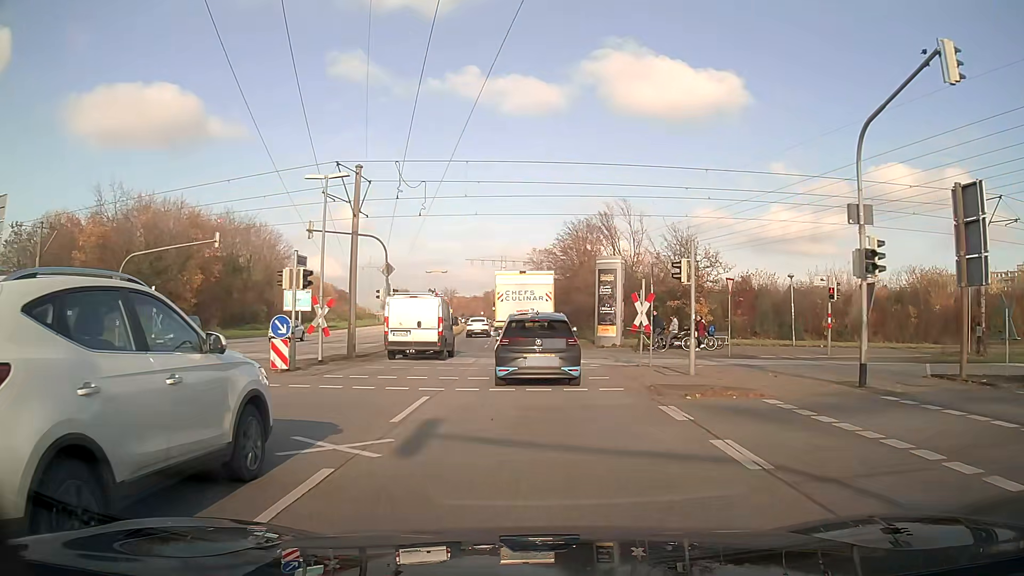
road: primary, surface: asphalt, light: Day
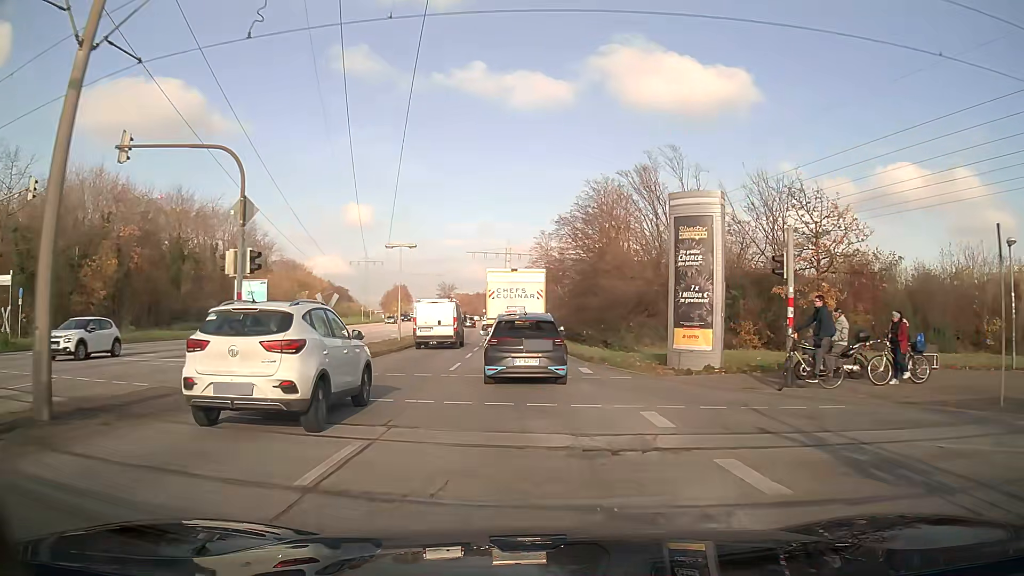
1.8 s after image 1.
(-0.1, +17.9) m; -1°
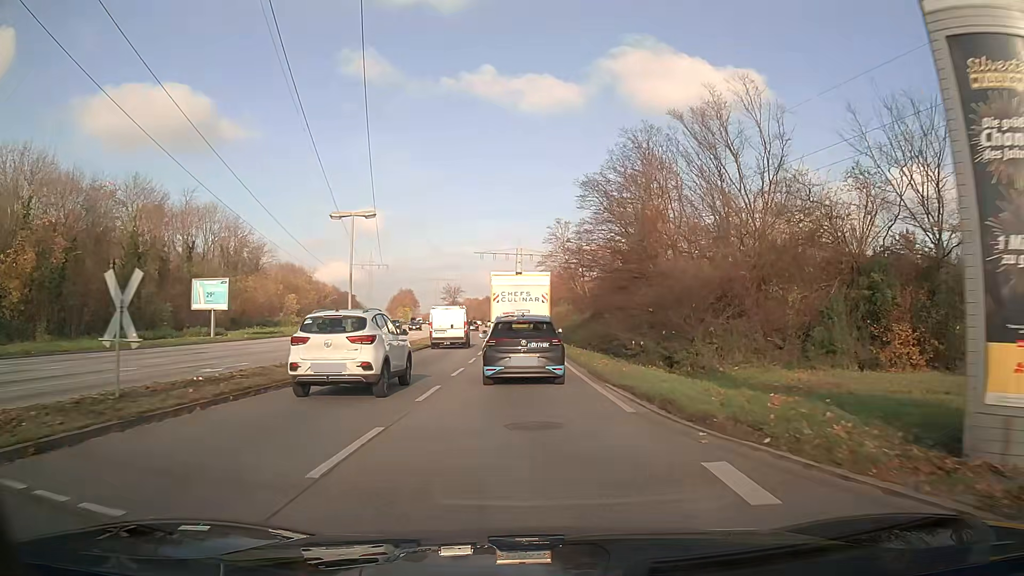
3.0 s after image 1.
(-0.1, +12.7) m; -1°
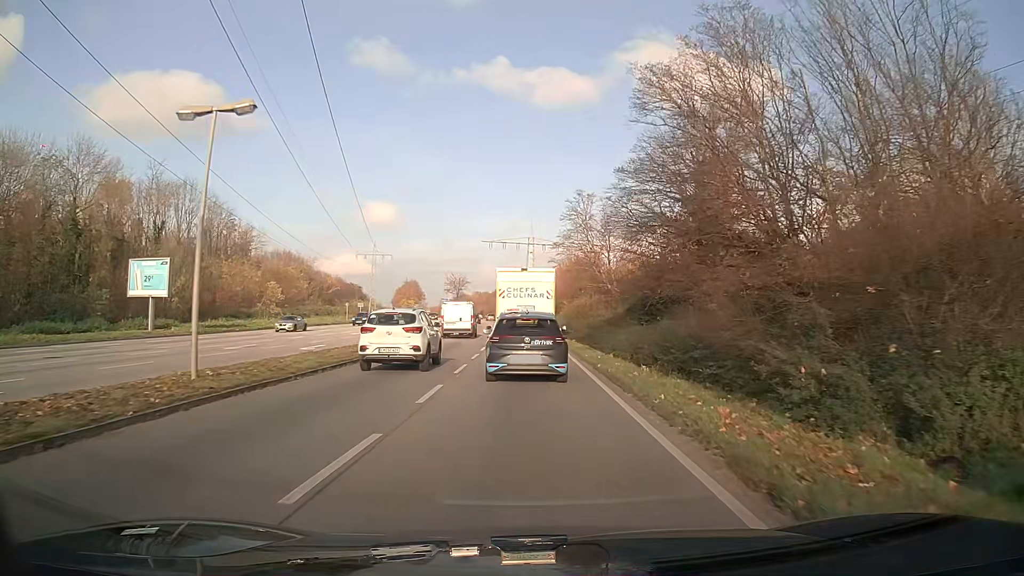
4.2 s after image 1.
(0.0, +12.9) m; 0°
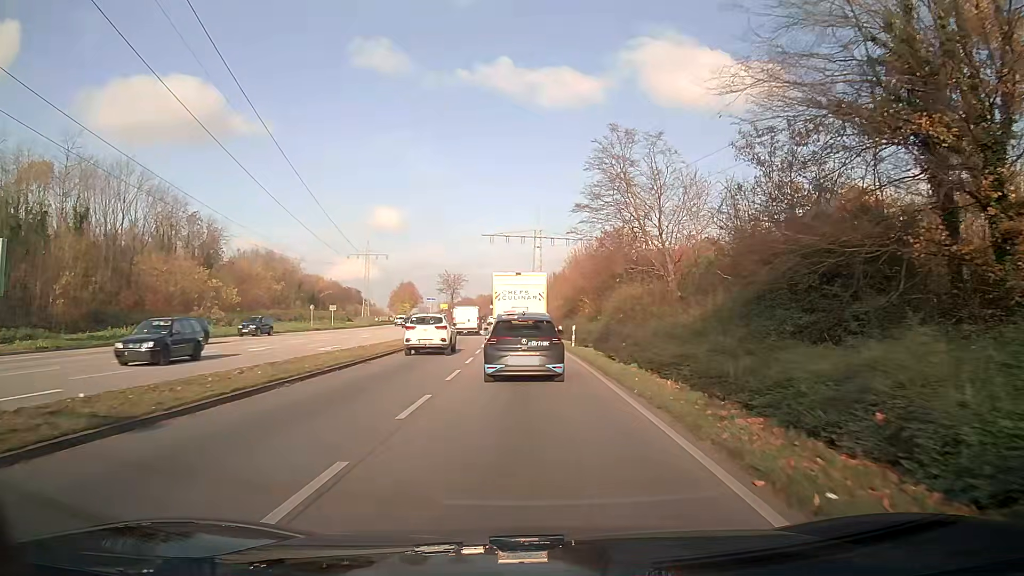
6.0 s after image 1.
(-0.1, +19.6) m; -1°
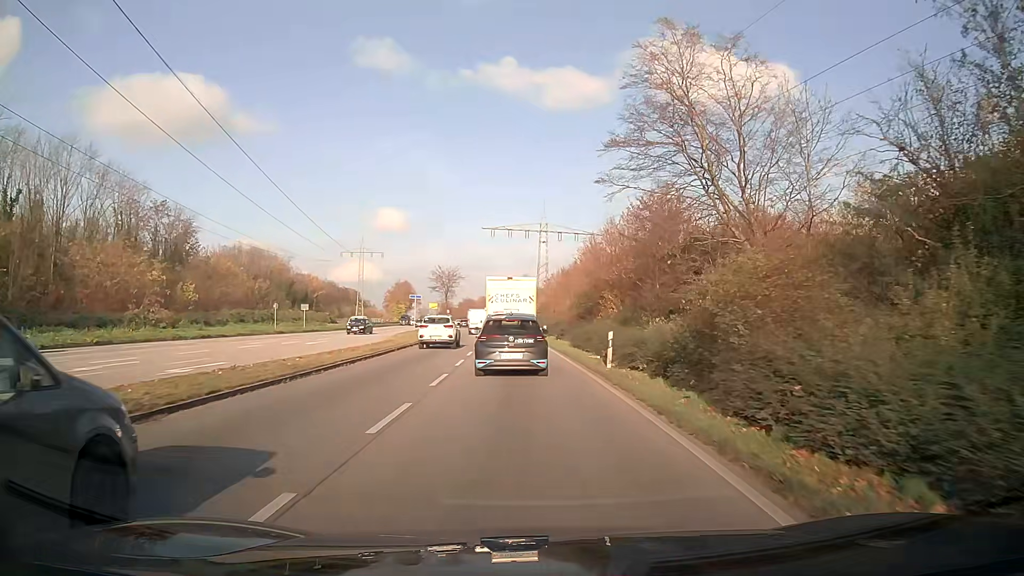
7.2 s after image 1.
(-0.1, +13.6) m; -1°
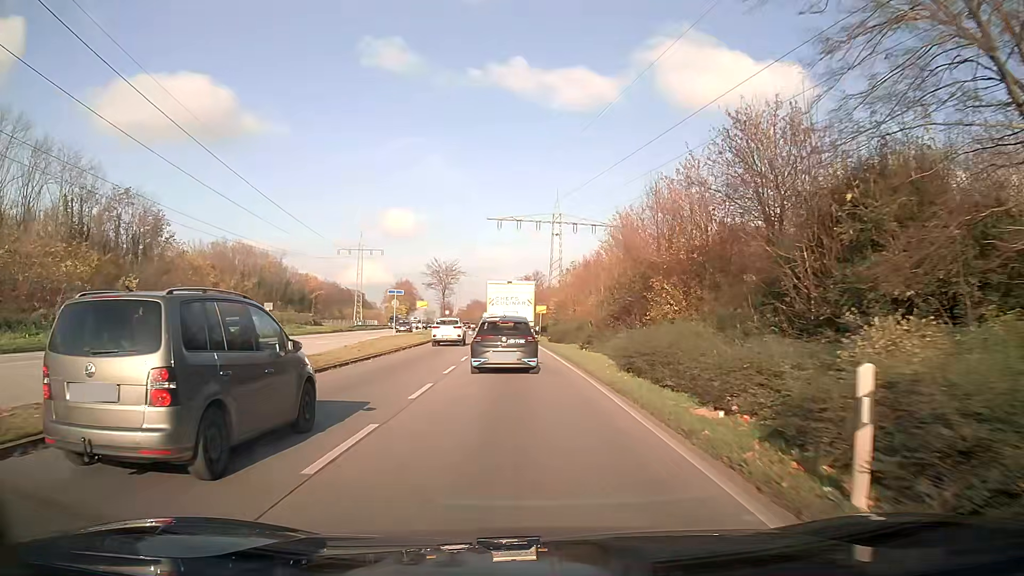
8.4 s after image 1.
(-0.1, +14.7) m; -1°
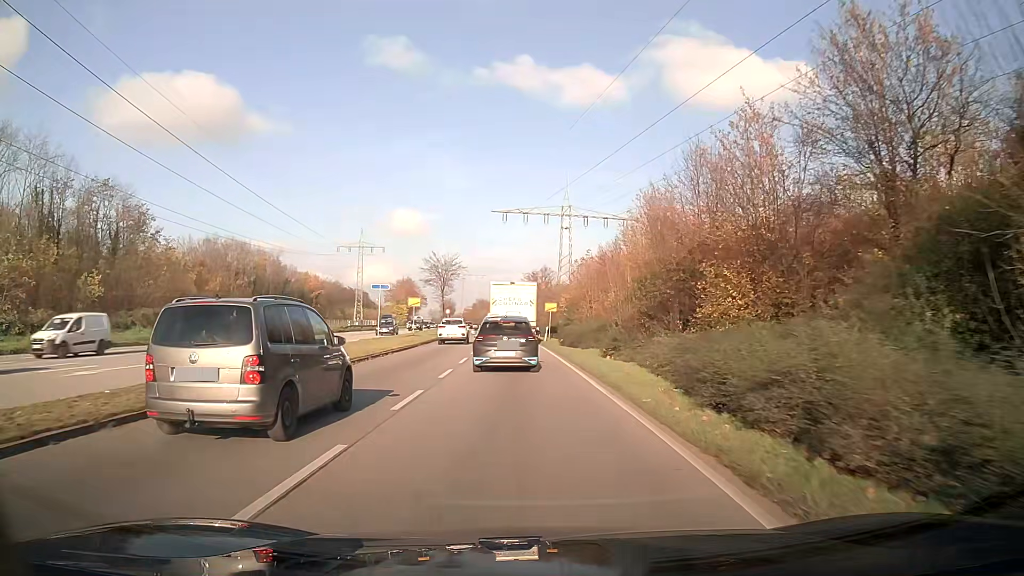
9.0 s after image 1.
(0.0, +7.7) m; -1°
(0, +10) (0, +20) (-1, +30) (-1, +40) (-1, +50) (-2, +60) (-3, +70) (-3, +80) (-4, +90) (-5, +100) m
